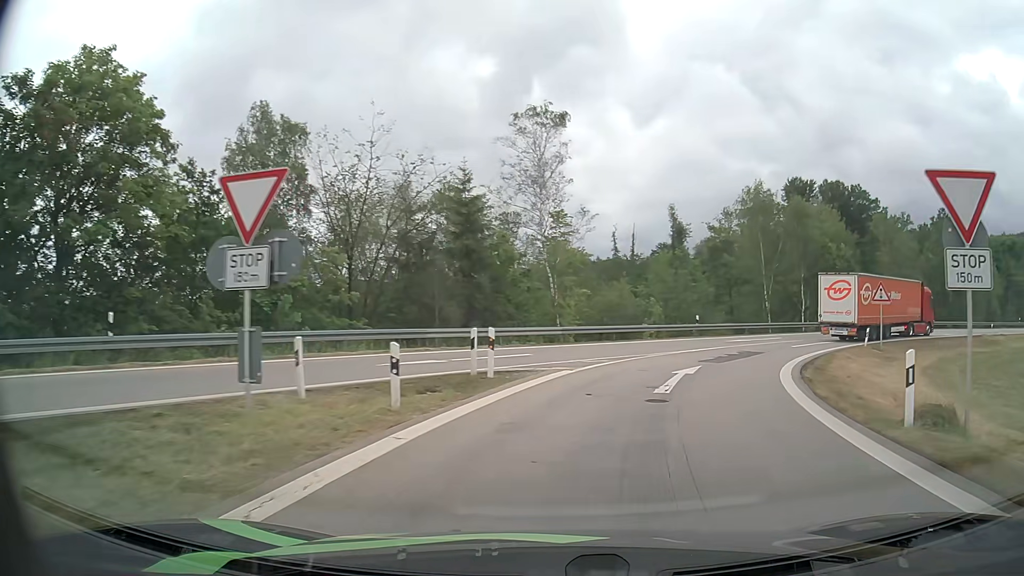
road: motorway_link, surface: asphalt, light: Day
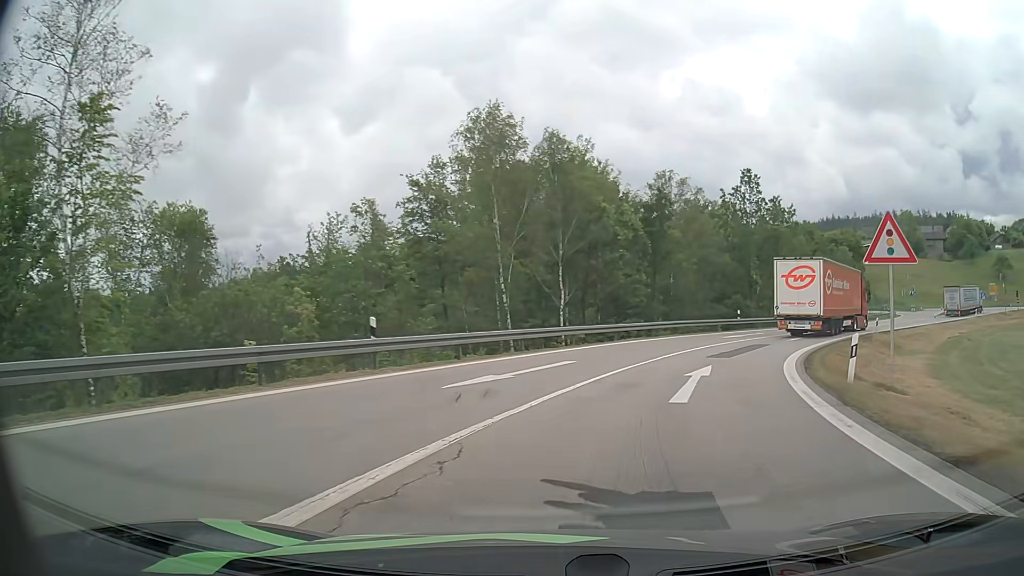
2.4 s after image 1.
(+5.3, +22.9) m; +26°
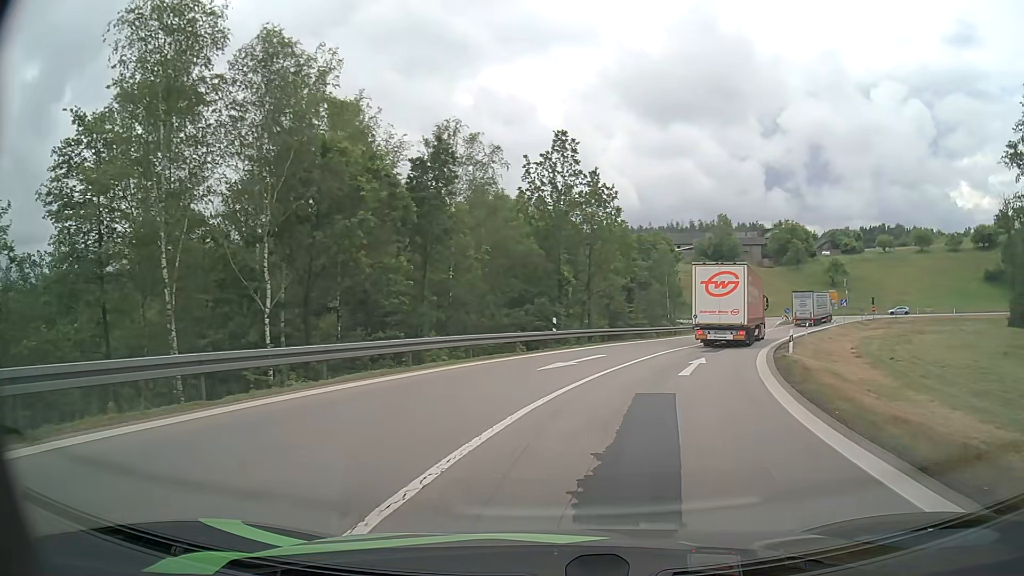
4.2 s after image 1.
(+2.5, +15.7) m; +18°
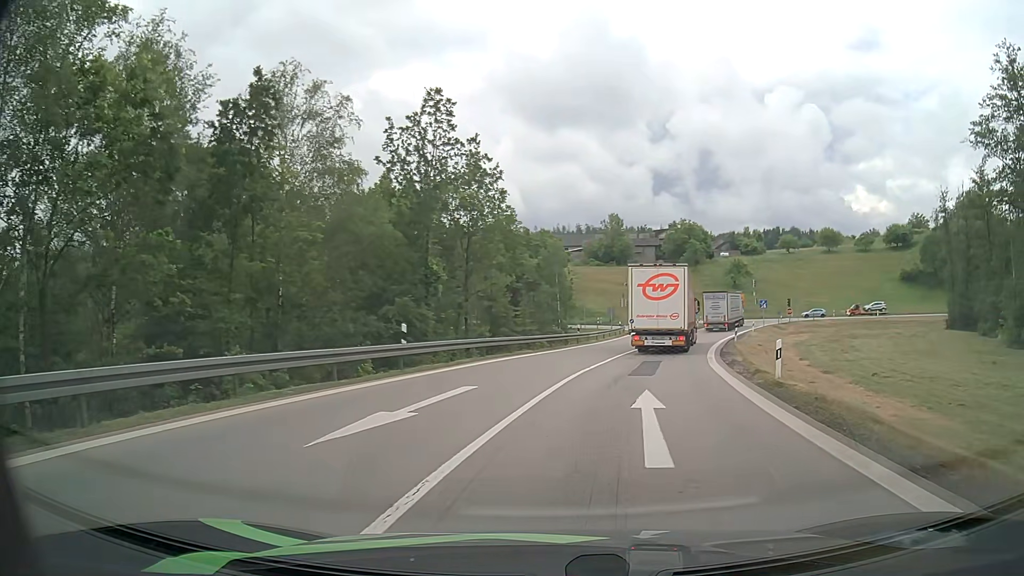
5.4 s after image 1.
(+0.7, +9.6) m; +9°
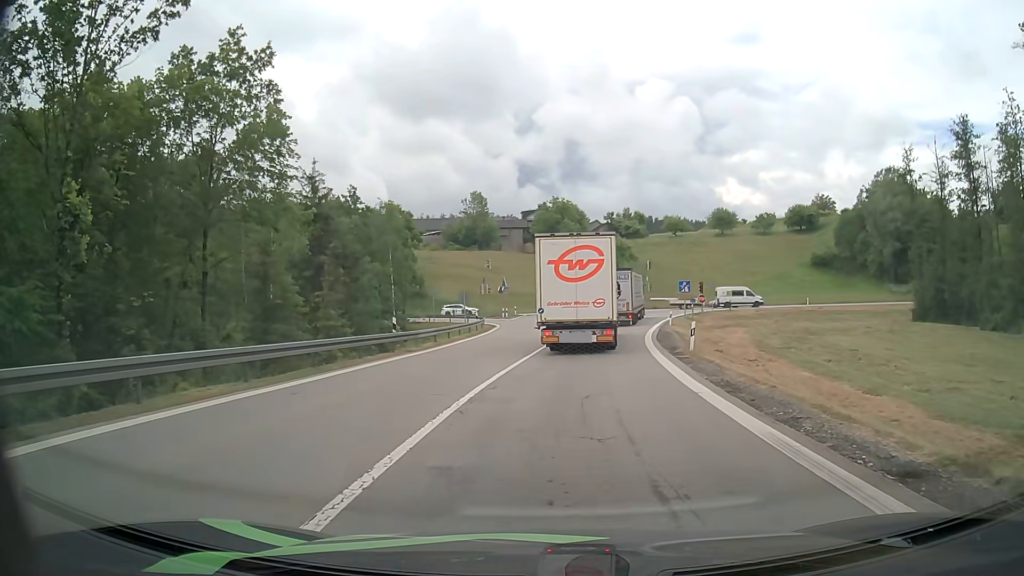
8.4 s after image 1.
(+2.4, +20.3) m; +11°
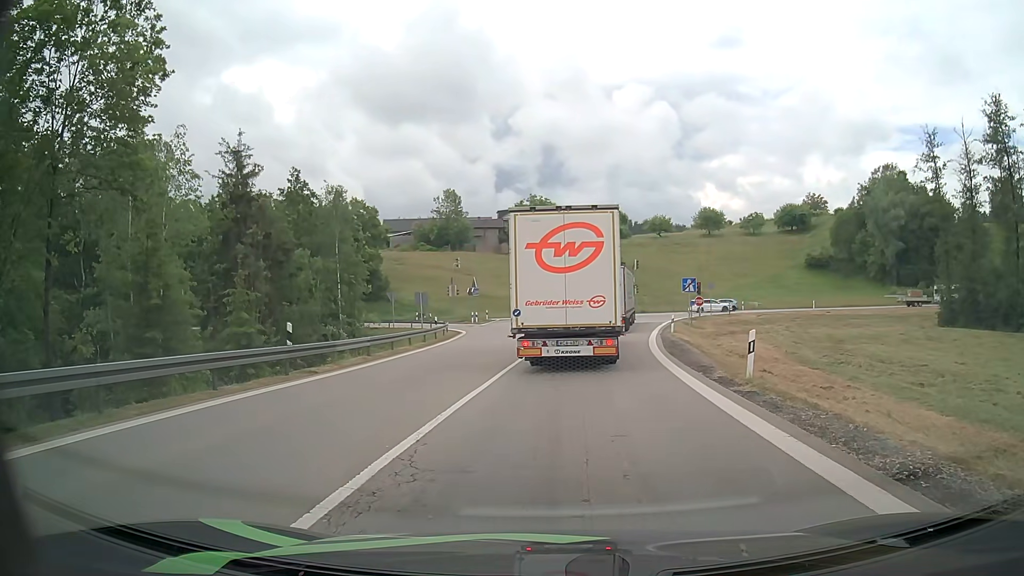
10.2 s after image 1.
(+0.2, +8.4) m; +1°
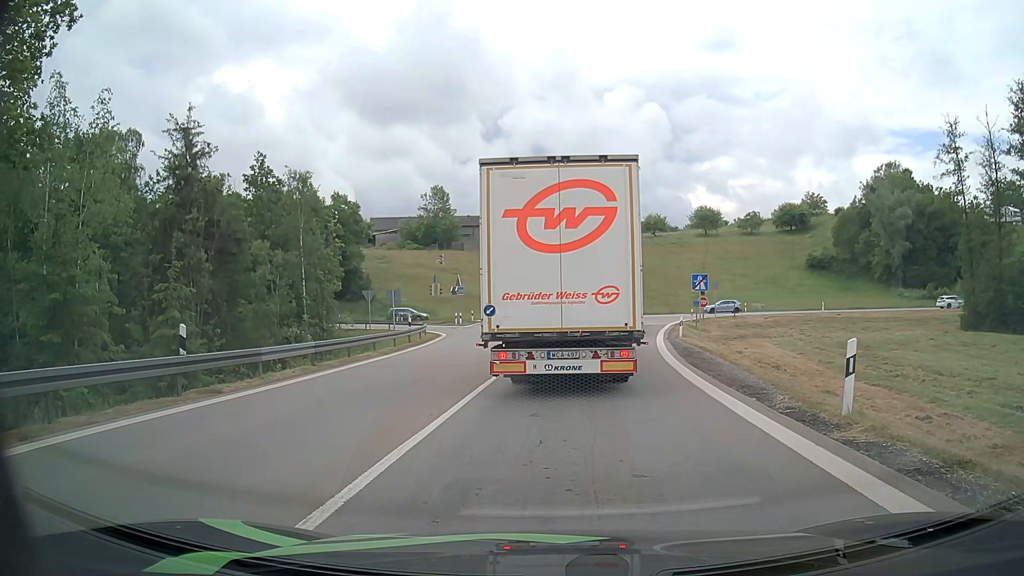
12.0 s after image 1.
(+0.1, +4.8) m; +1°
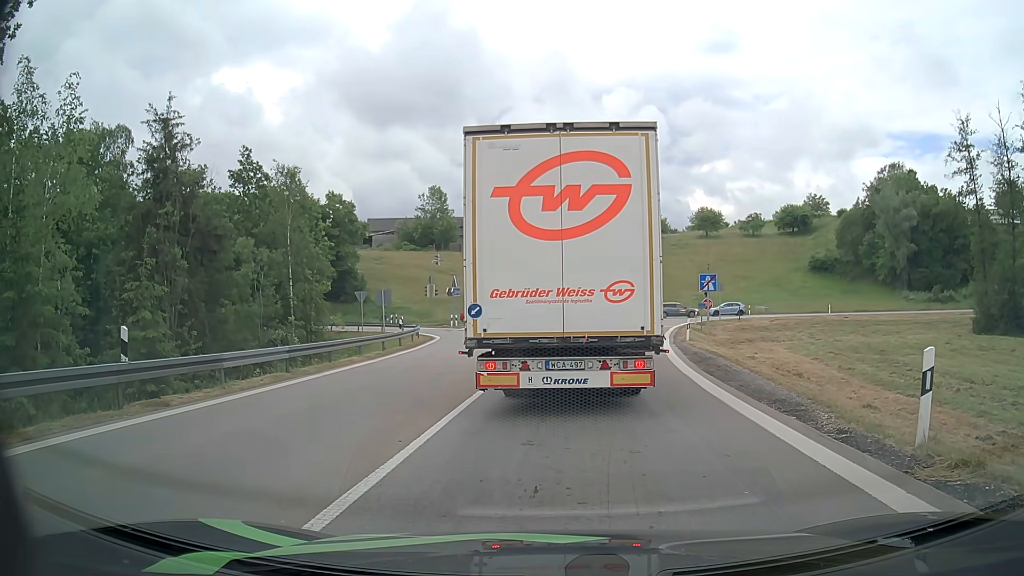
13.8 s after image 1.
(0.0, +1.9) m; +1°
(0, +10) (+1, +20) (+2, +30) (+3, +40) (+4, +50) (+4, +60) (0, +68) (-9, +74) (-18, +76) (-28, +77) m
